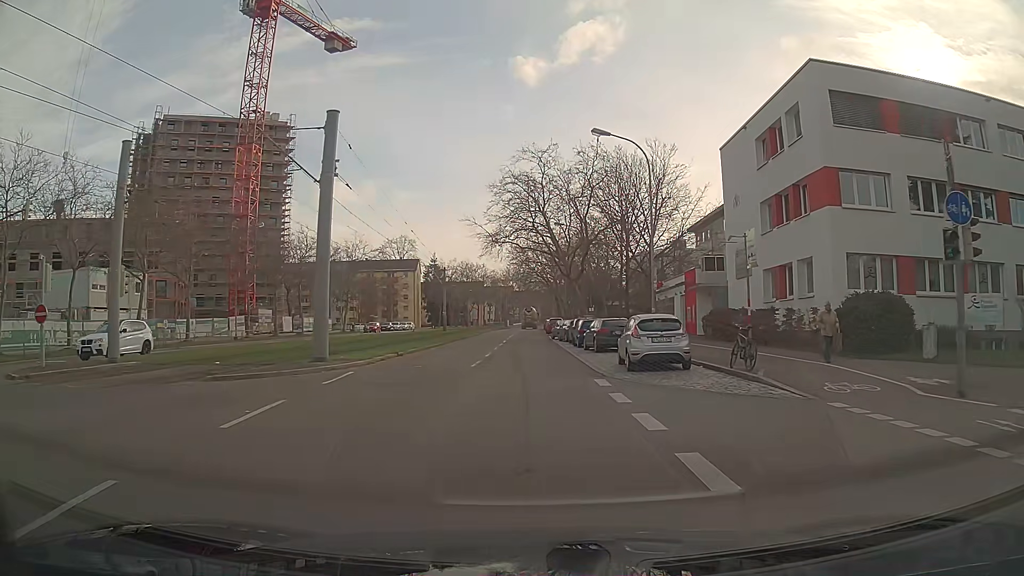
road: tertiary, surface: asphalt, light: Day
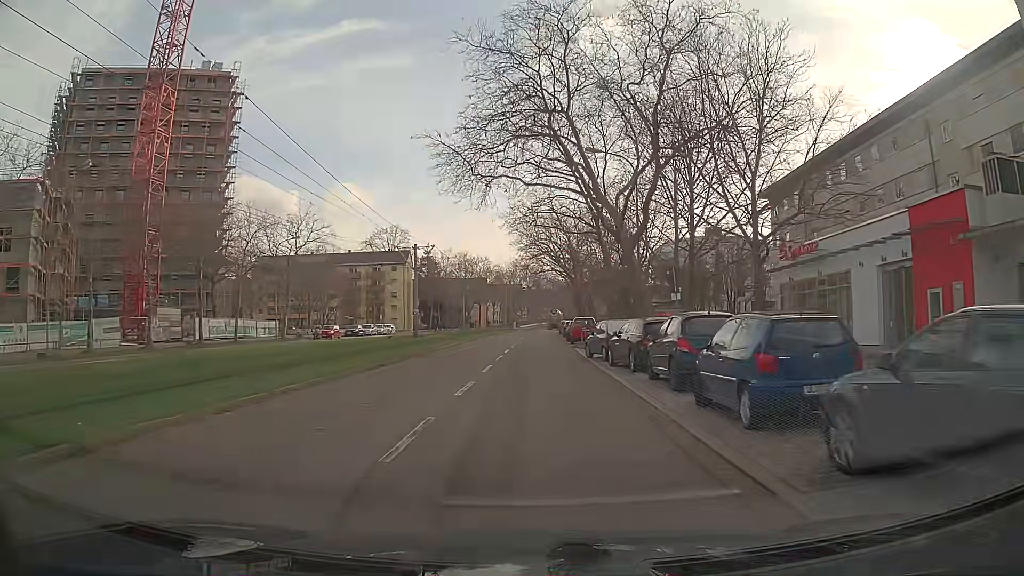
(-0.1, +25.6) m; 0°
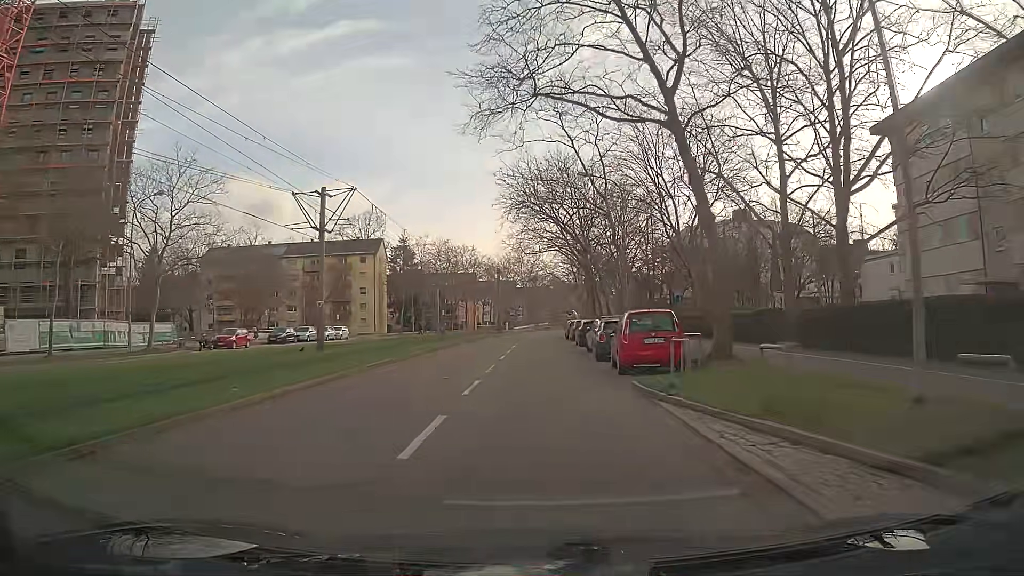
(0.0, +23.9) m; 0°
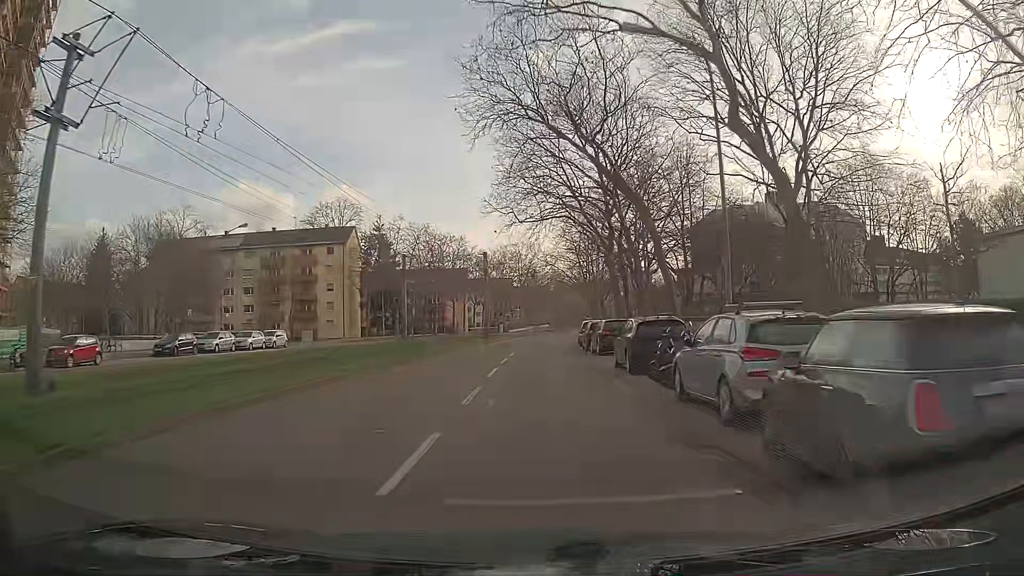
(0.0, +19.3) m; 0°
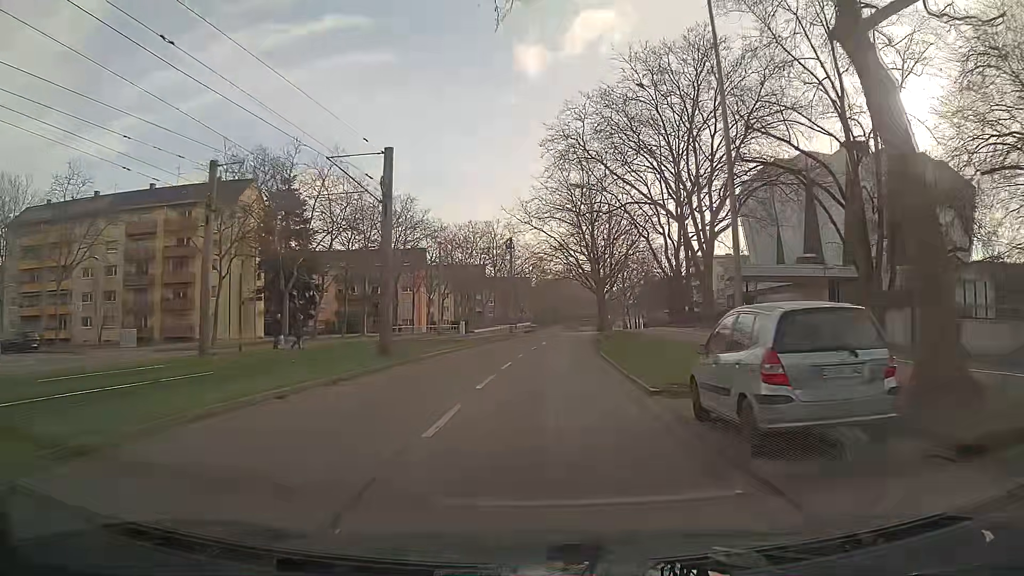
(+0.7, +34.2) m; +2°
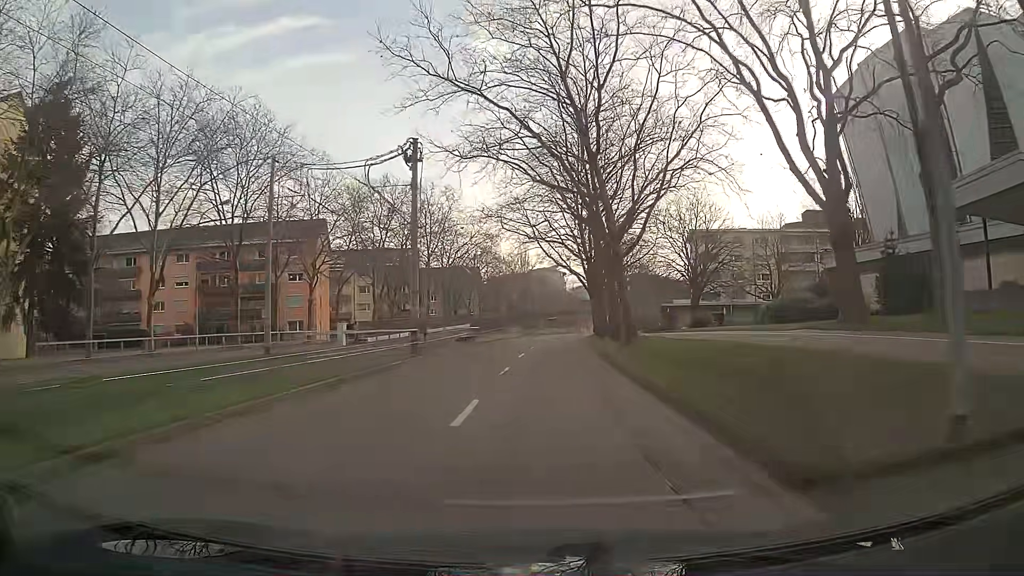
(+1.1, +35.9) m; +4°
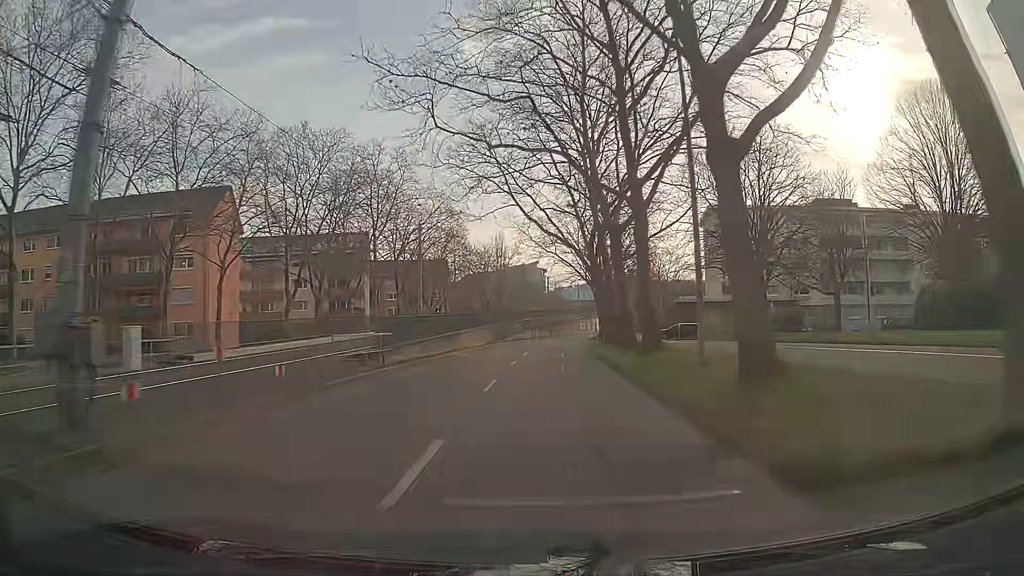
(+0.3, +21.9) m; +1°
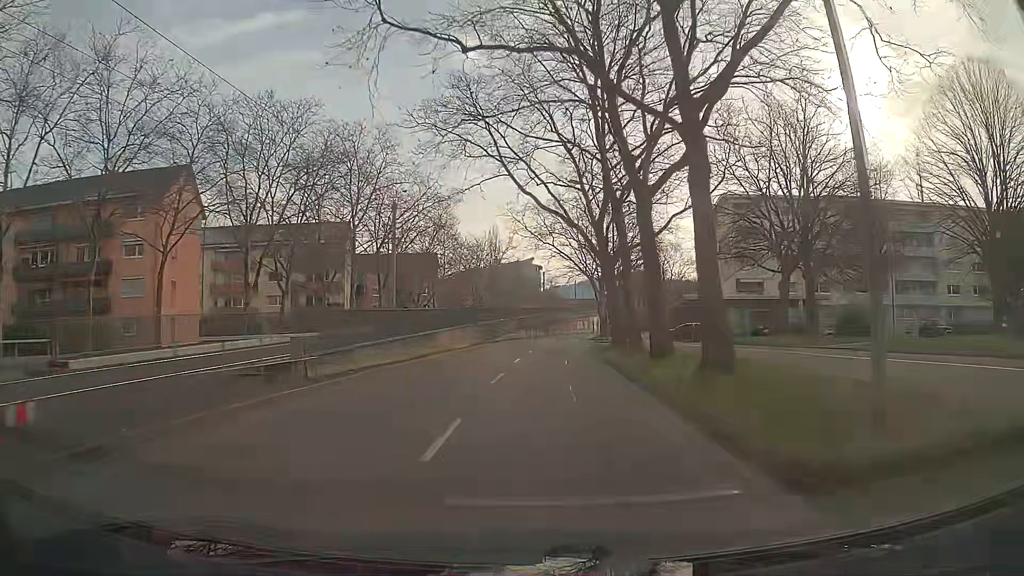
(0.0, +7.3) m; 0°
(0, +10) (0, +20) (+1, +30) (+2, +40) (+3, +50) (+4, +60) (+5, +70) (+6, +80) (+7, +90) (+9, +100) m
